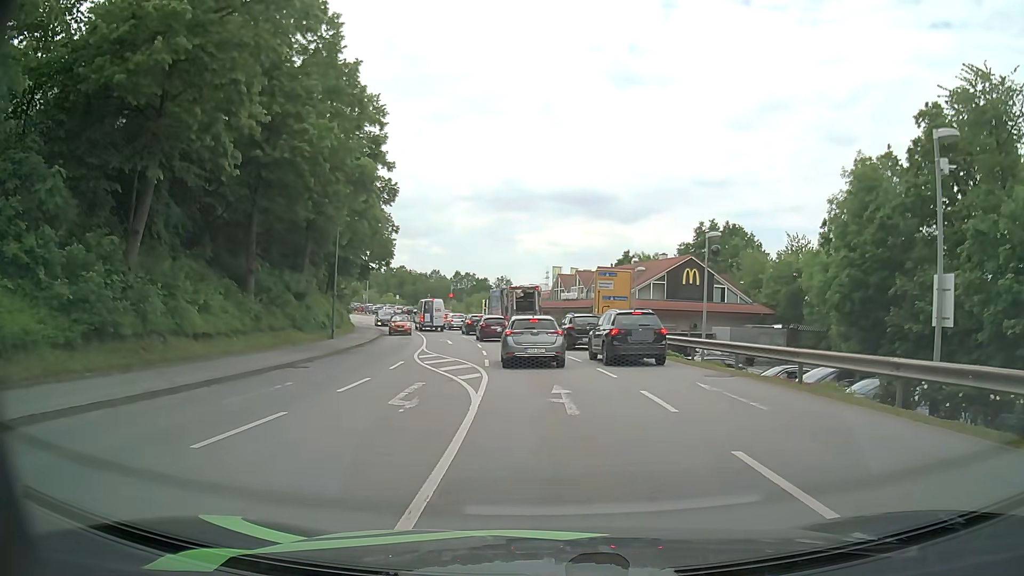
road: tertiary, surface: asphalt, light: Day
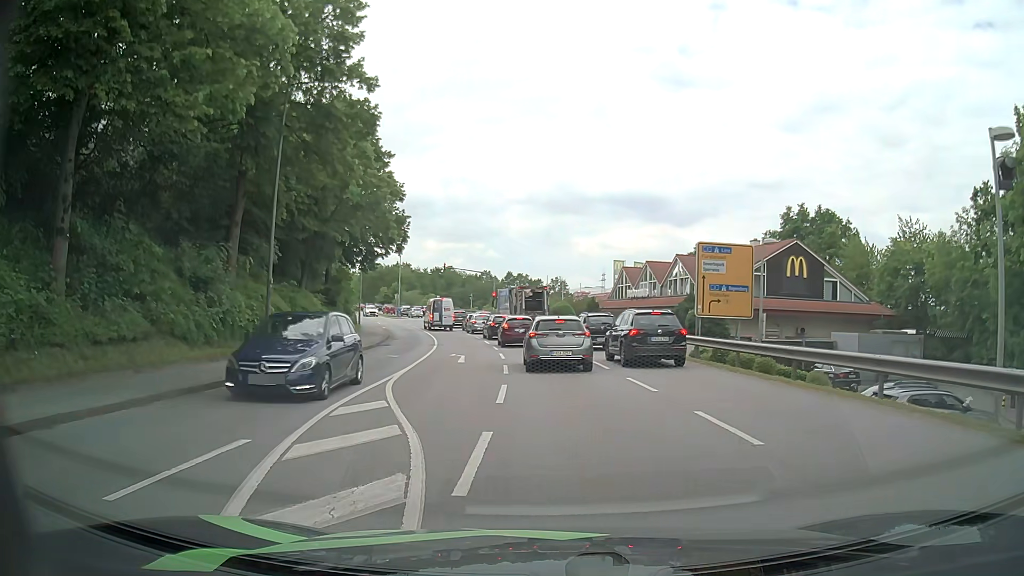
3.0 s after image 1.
(-0.4, +14.5) m; -4°
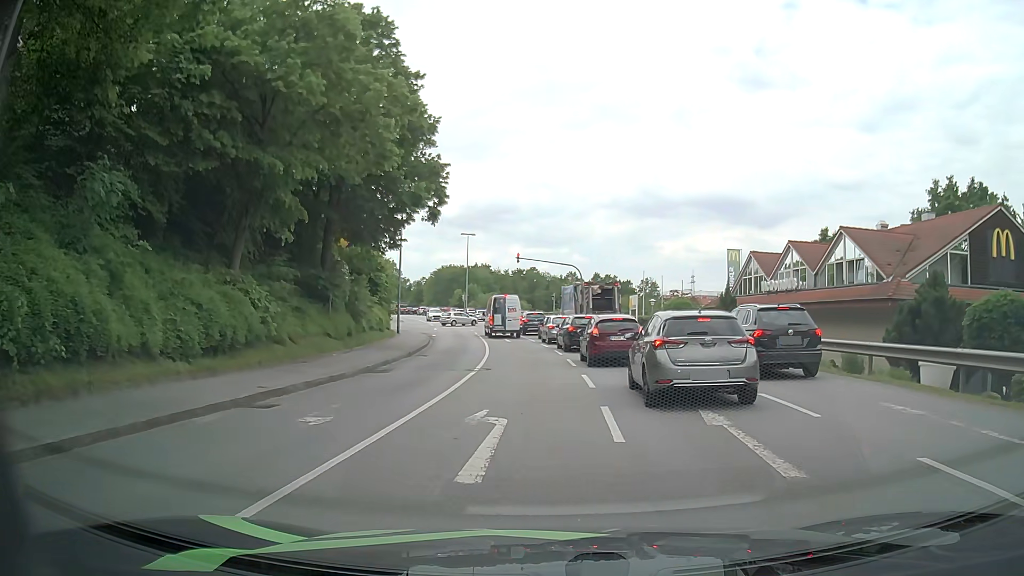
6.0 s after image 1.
(-1.2, +15.8) m; -9°
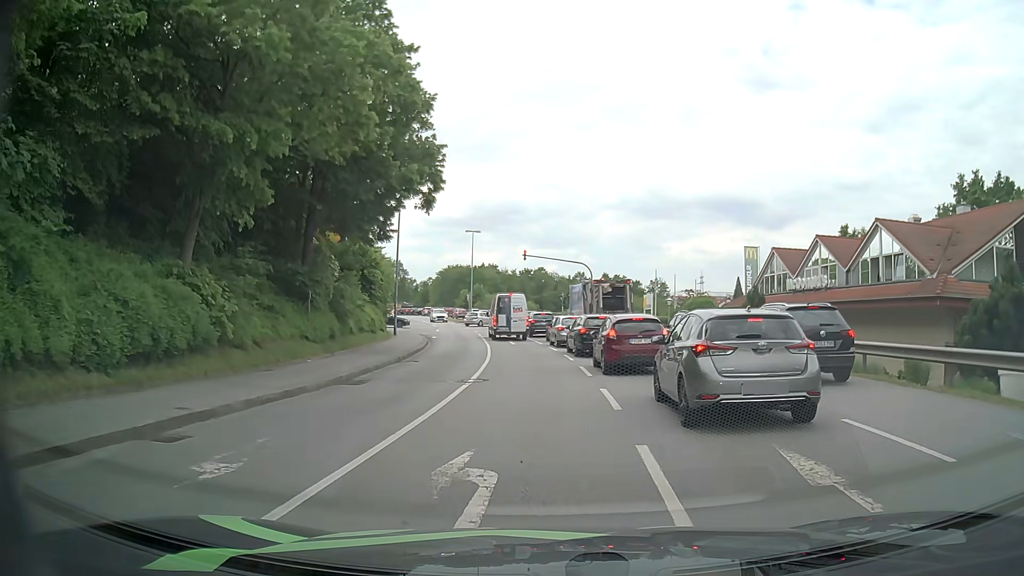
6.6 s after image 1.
(0.0, +3.2) m; 0°
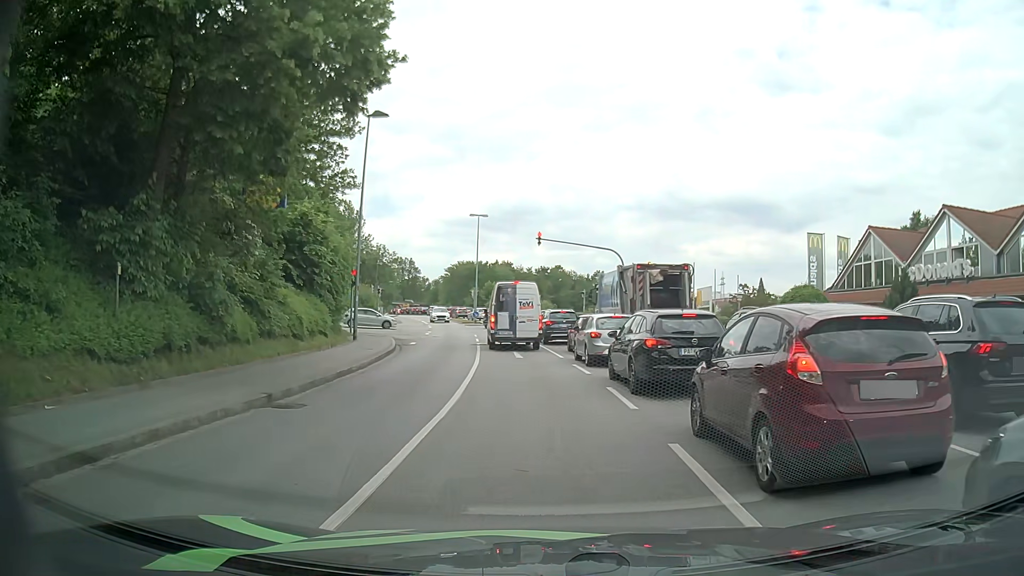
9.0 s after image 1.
(-0.1, +11.9) m; -1°
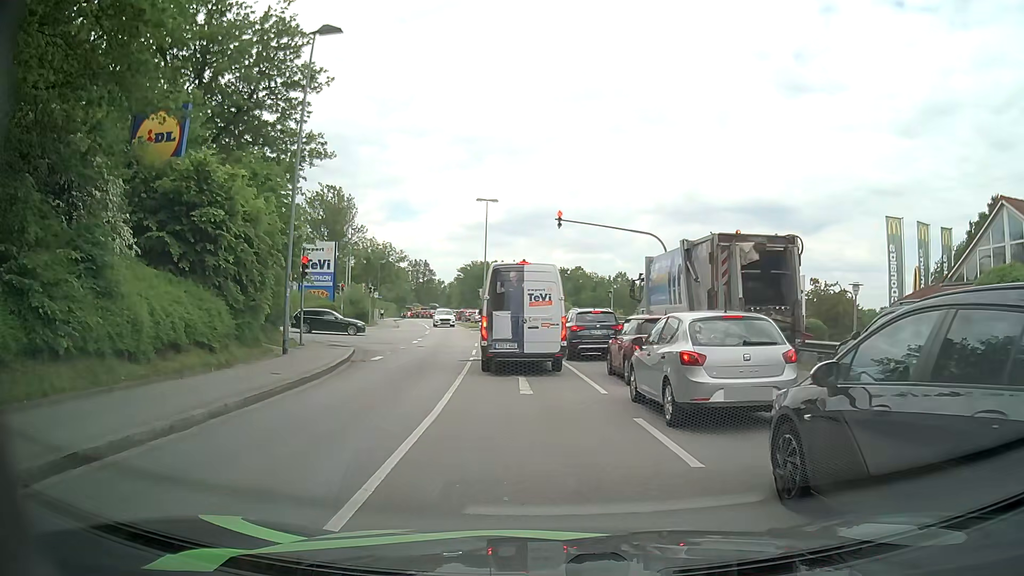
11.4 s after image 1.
(-0.1, +9.9) m; -2°
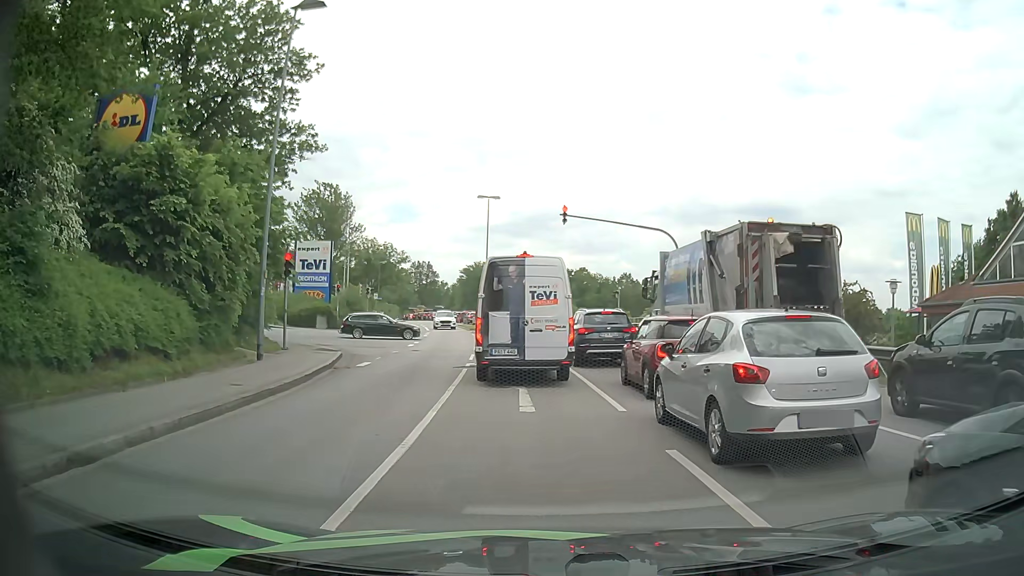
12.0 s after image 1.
(0.0, +2.1) m; -1°
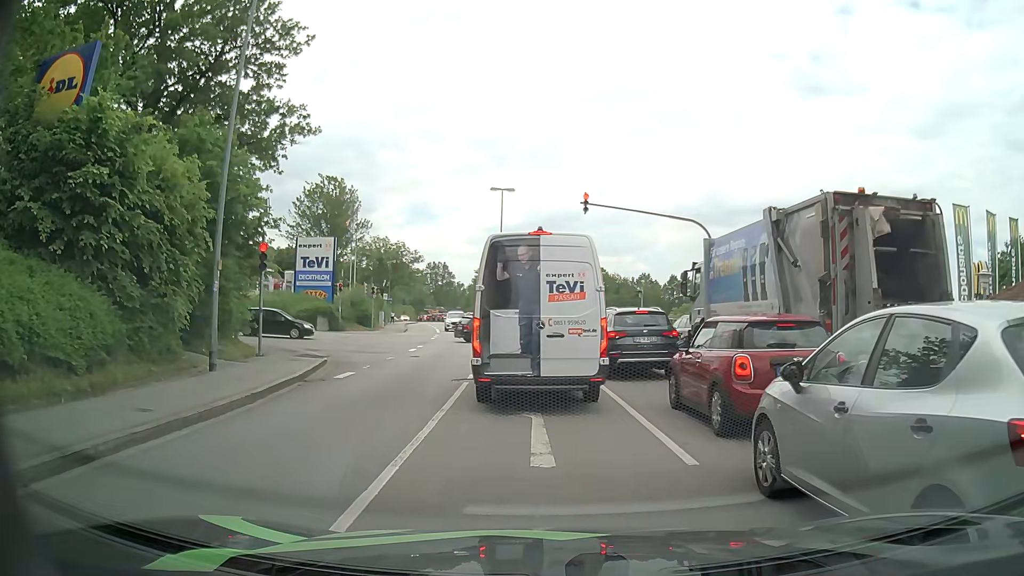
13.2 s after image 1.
(0.0, +3.5) m; +1°
